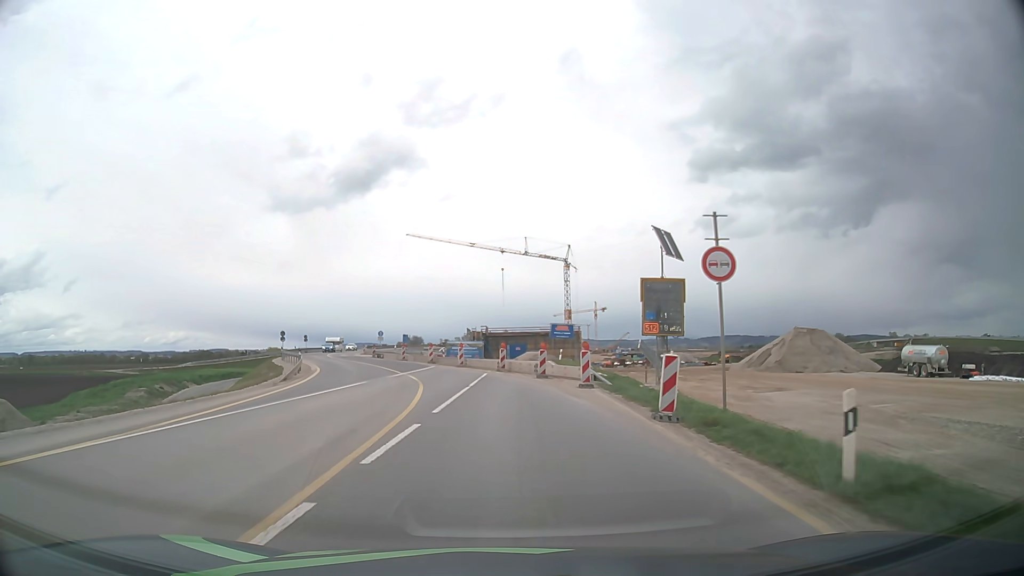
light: Day
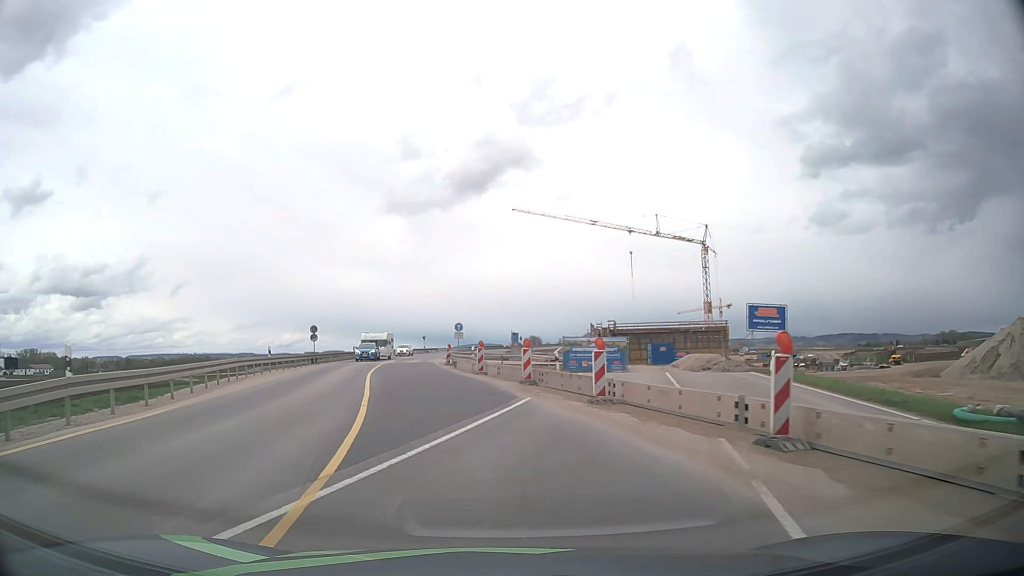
(-2.0, +27.3) m; -10°
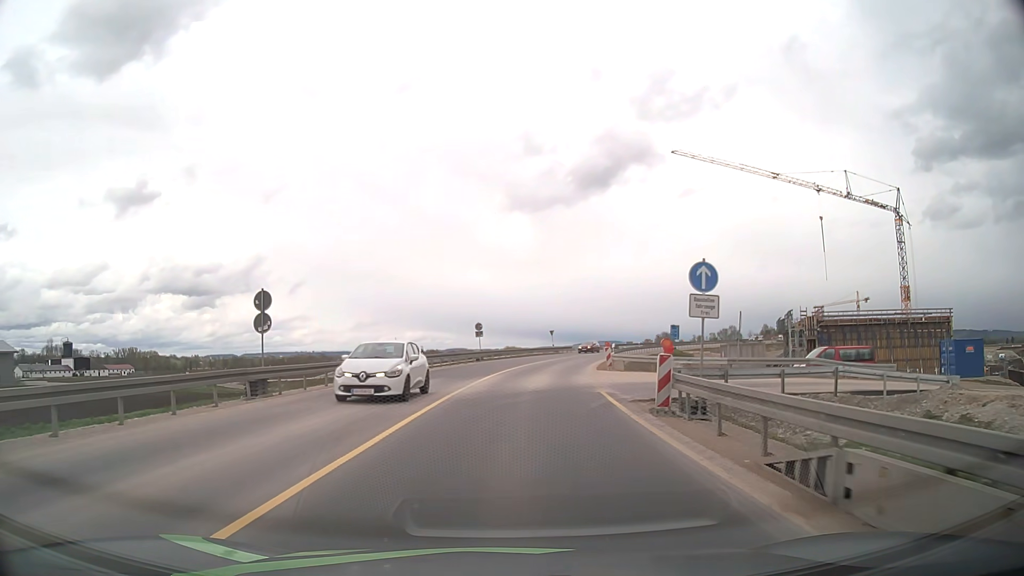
(-4.4, +33.8) m; -10°
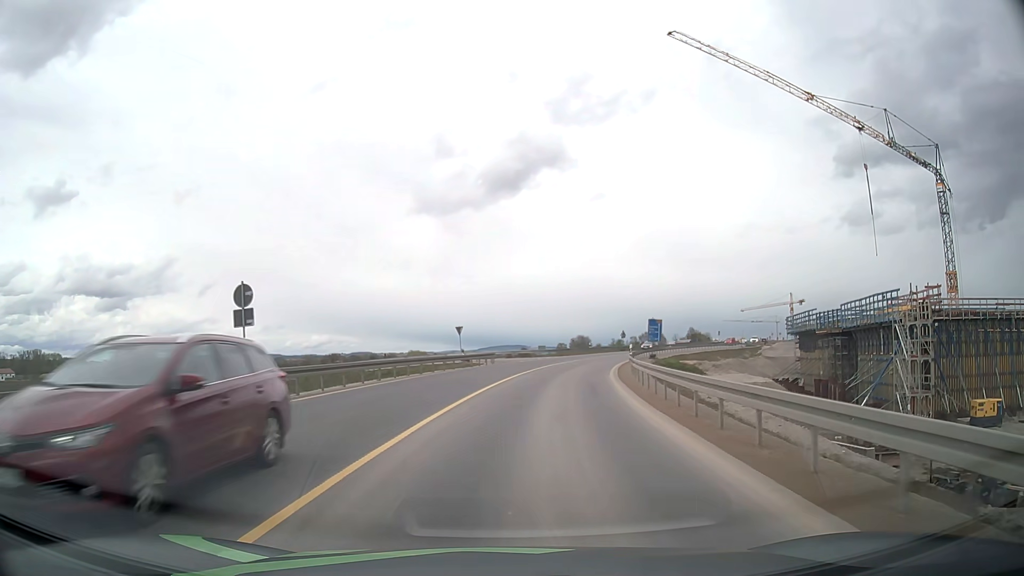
(+1.9, +35.6) m; +8°
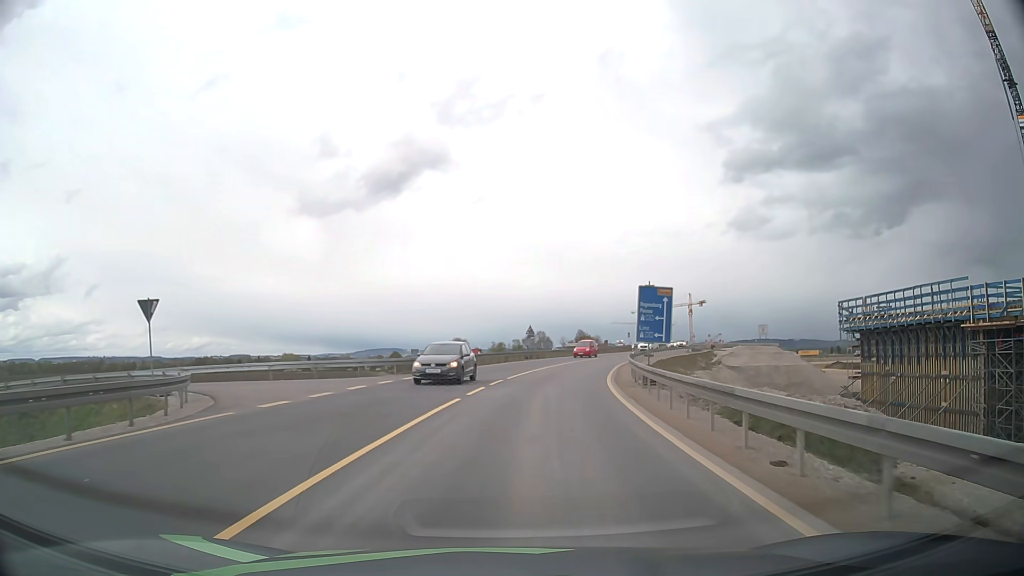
(+3.5, +36.7) m; +10°
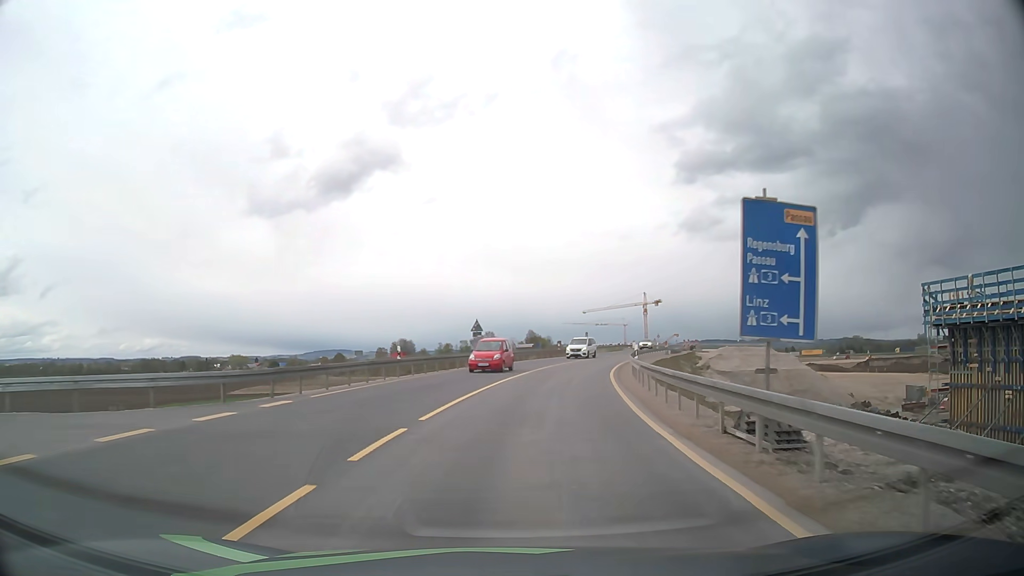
(+0.6, +15.0) m; +4°
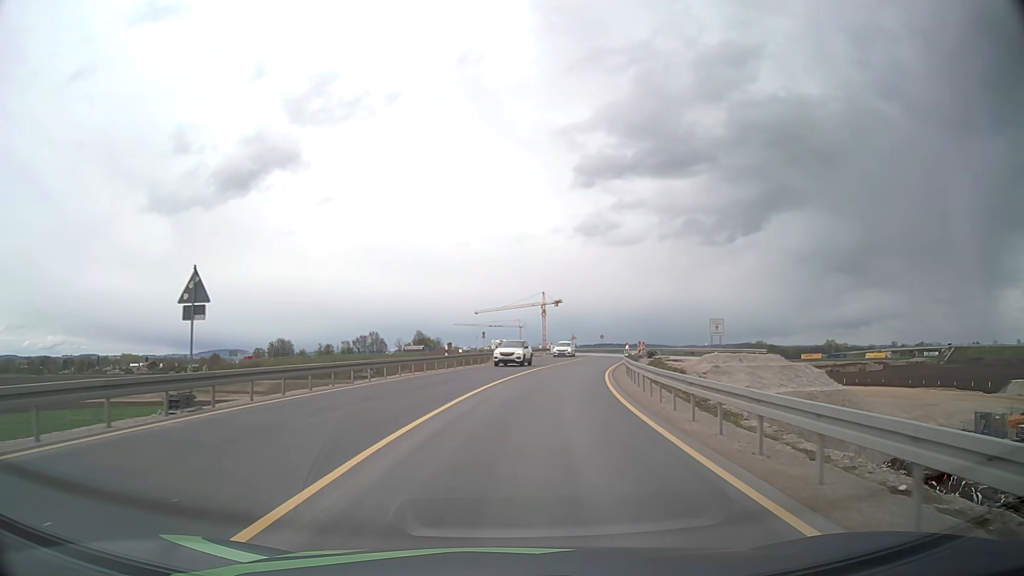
(+2.4, +30.4) m; +9°
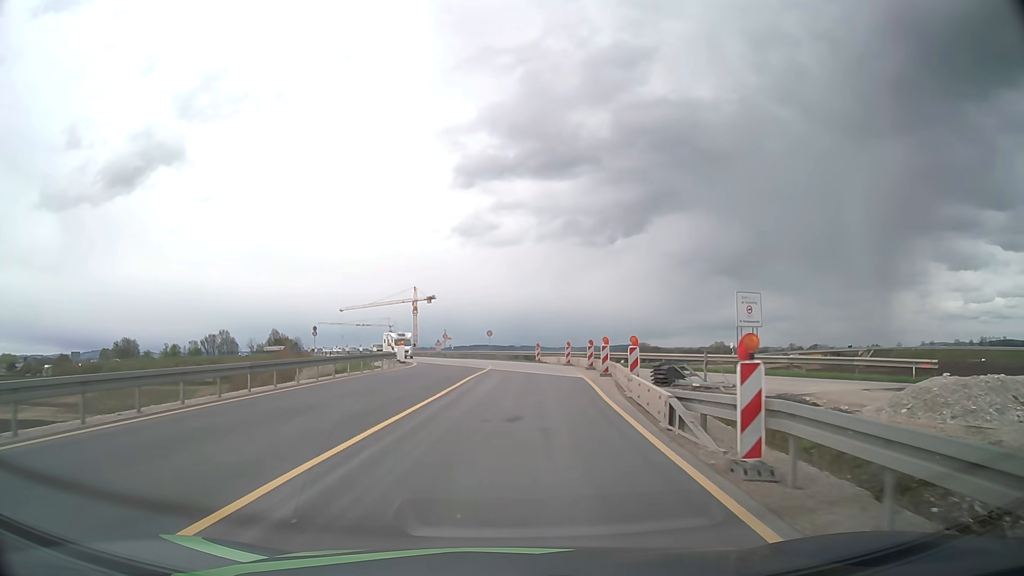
(+4.0, +38.7) m; +10°
(0, +10) (+1, +20) (+1, +30) (+1, +40) (-1, +50) (-3, +60) (-6, +69) (-9, +79) (-12, +88) (-15, +98) m
